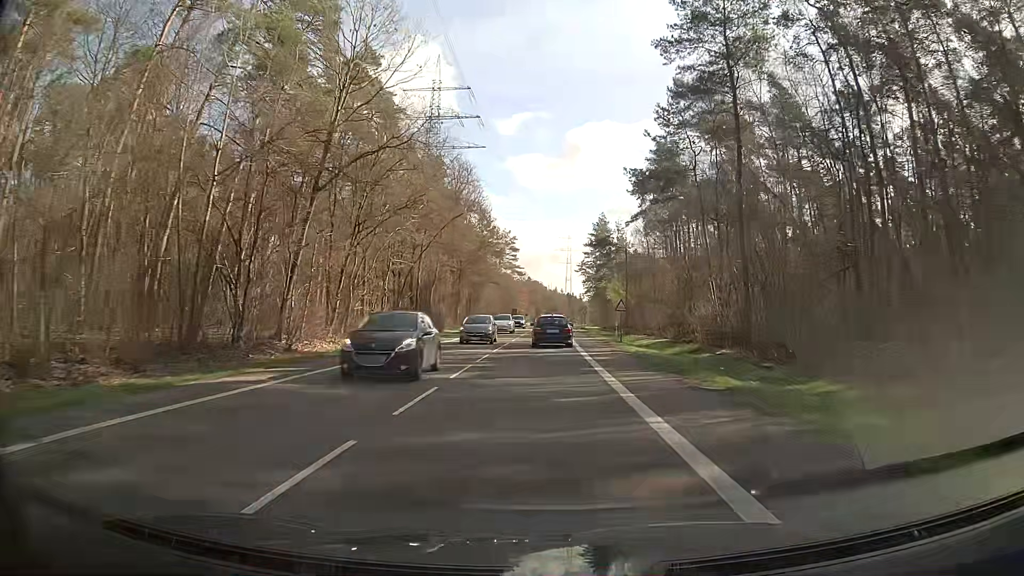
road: secondary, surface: asphalt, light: Day
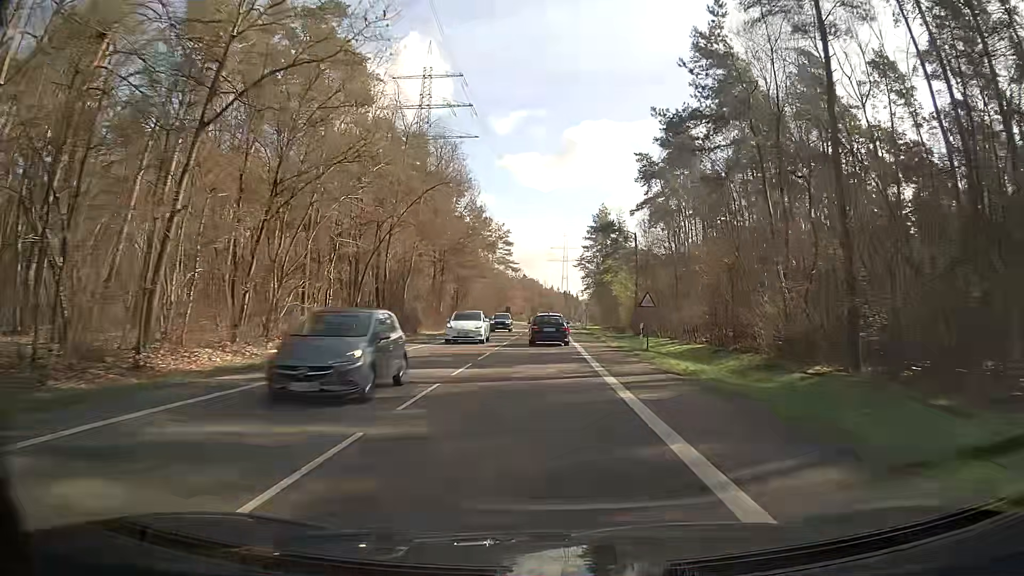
(+0.1, +11.0) m; 0°
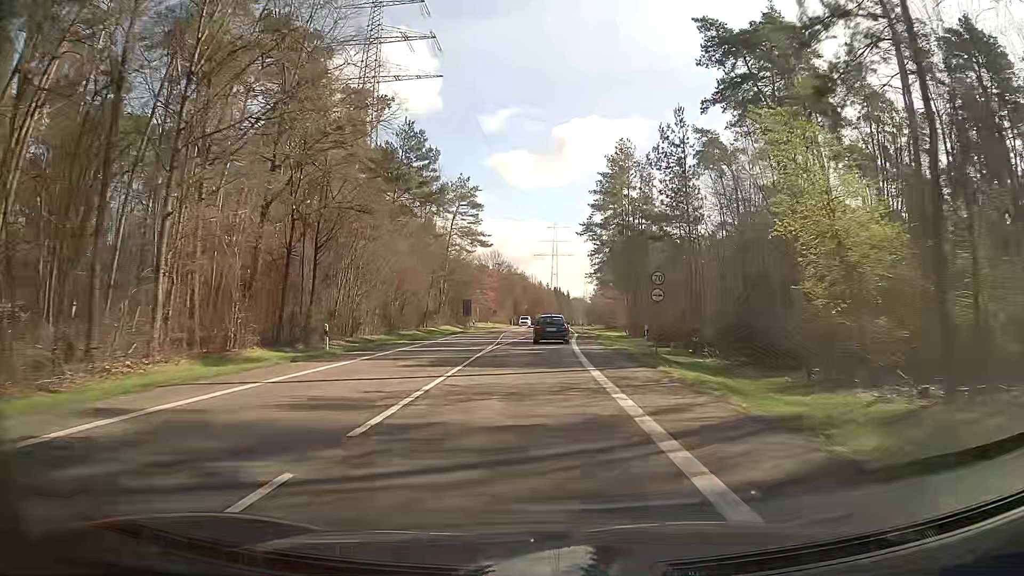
(+1.0, +53.2) m; +2°
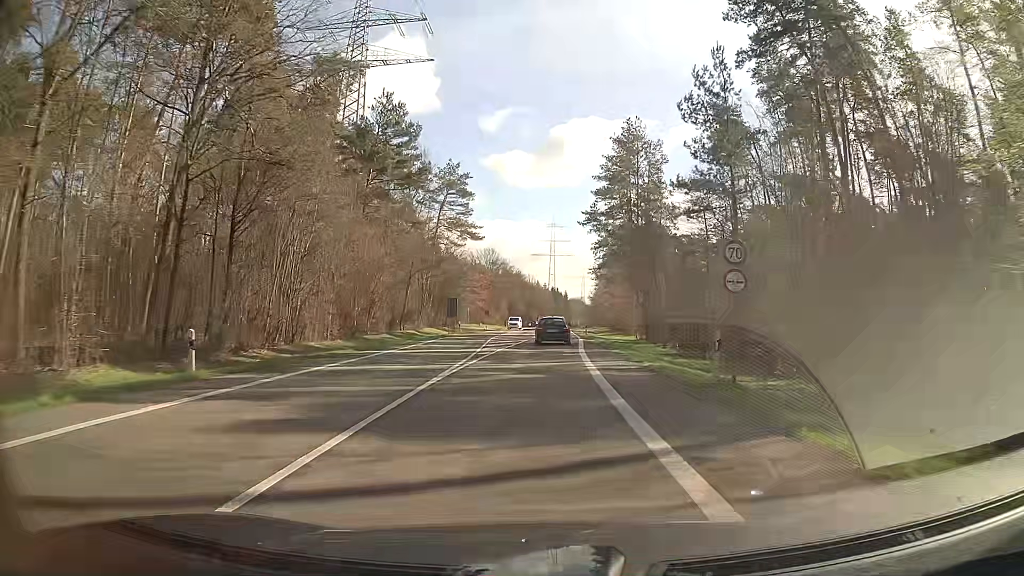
(-0.1, +10.4) m; 0°
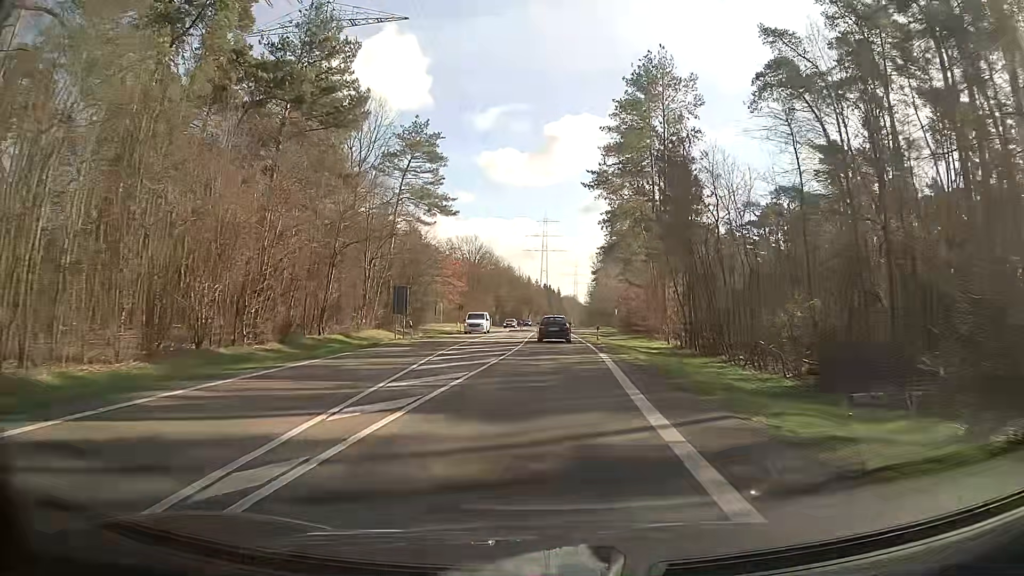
(-0.2, +20.7) m; 0°
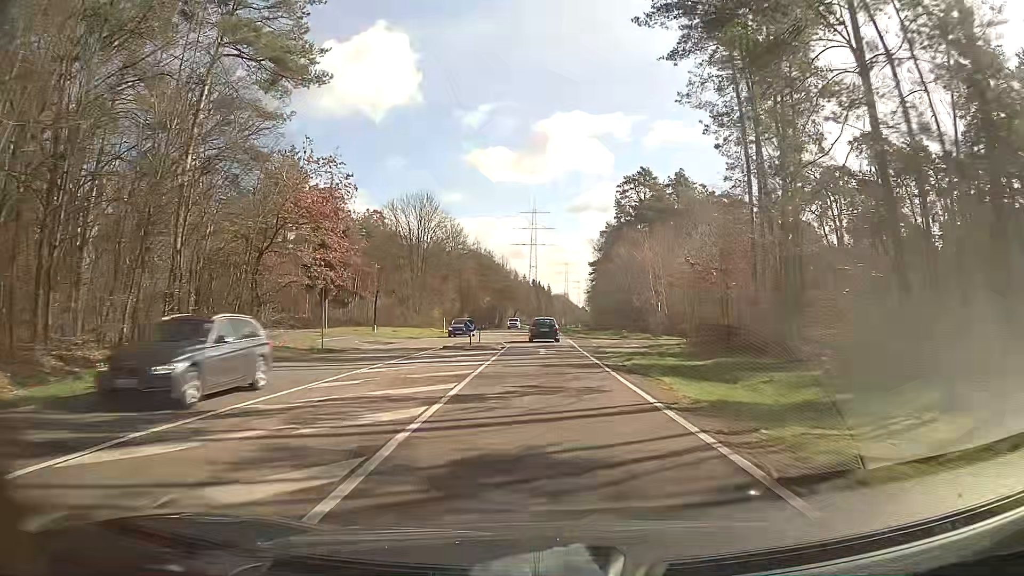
(+0.3, +41.4) m; +1°
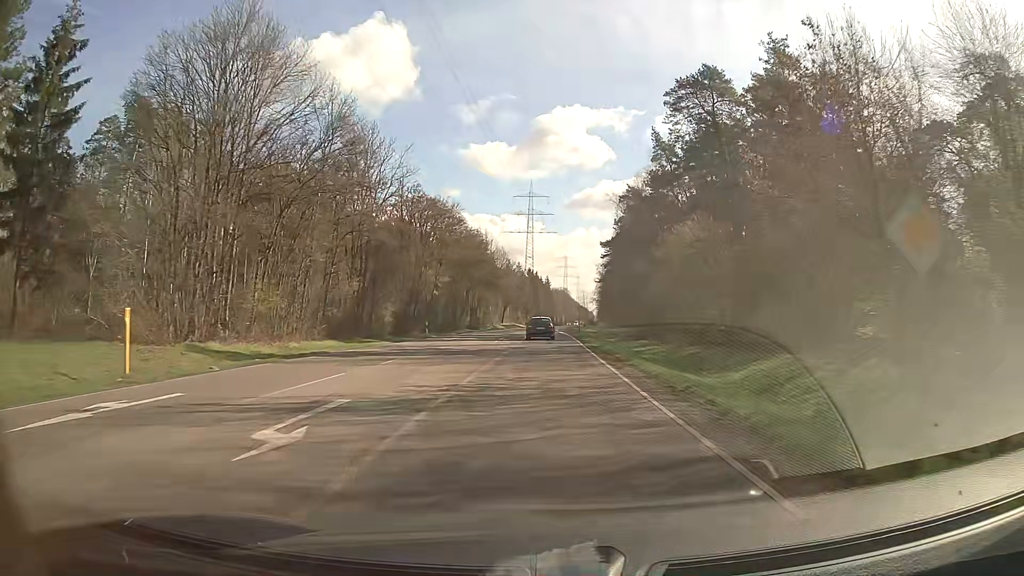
(+0.1, +52.8) m; 0°
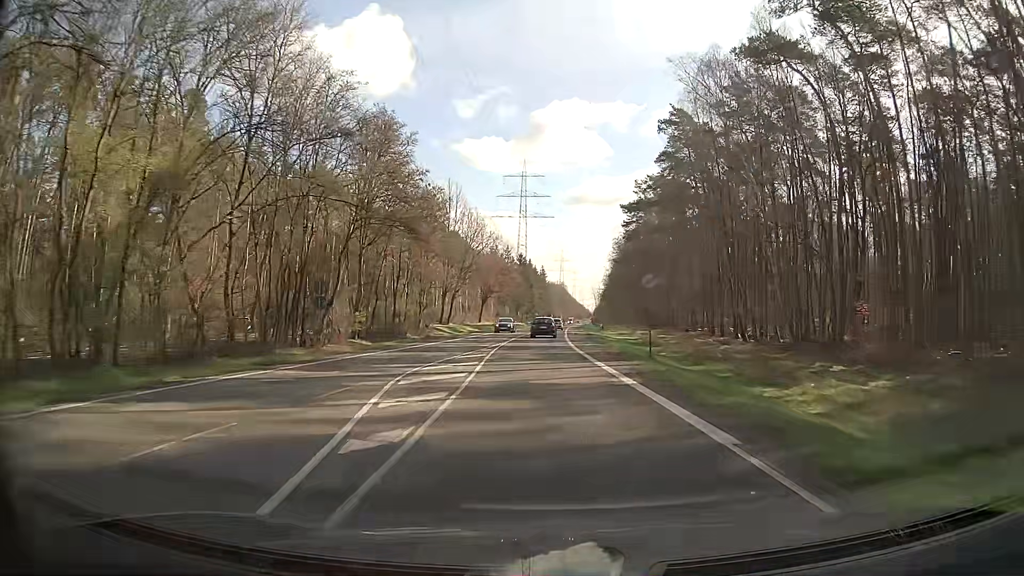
(+0.4, +54.2) m; +1°
(0, +10) (0, +20) (0, +30) (0, +40) (0, +50) (+1, +60) (+1, +70) (+1, +80) (+2, +90) (+2, +100) m
